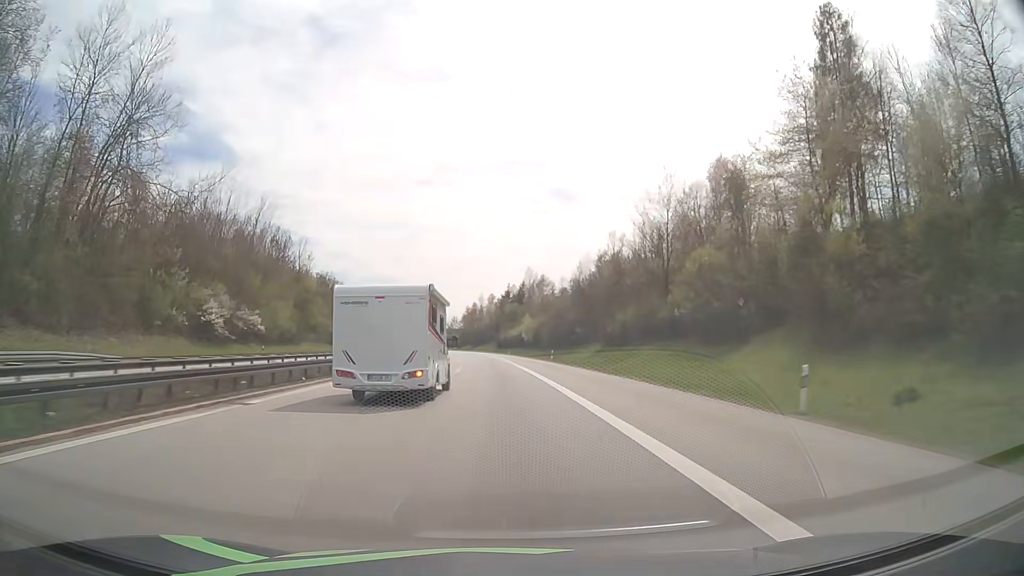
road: motorway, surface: asphalt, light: Day
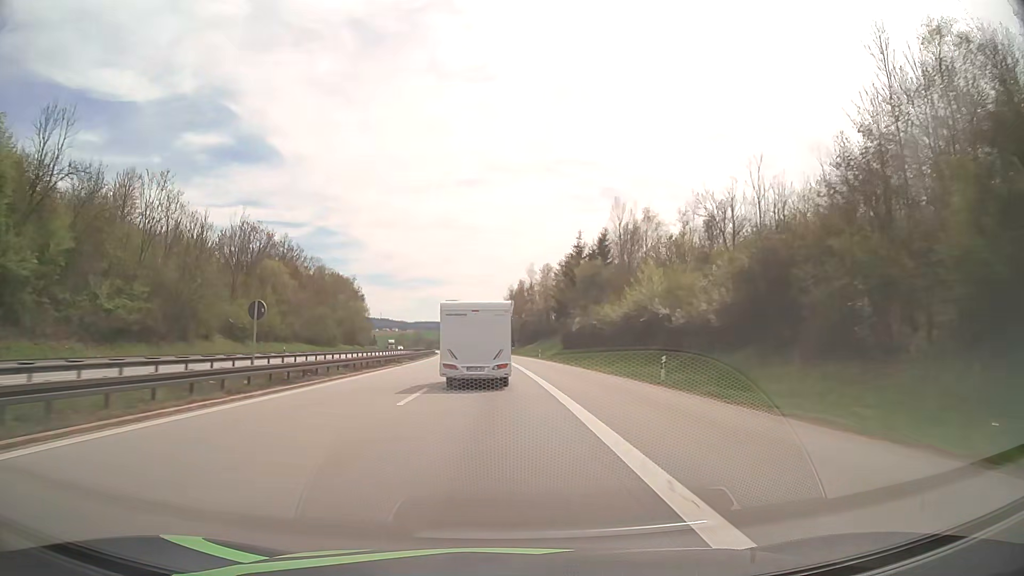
(-3.0, +90.4) m; -4°
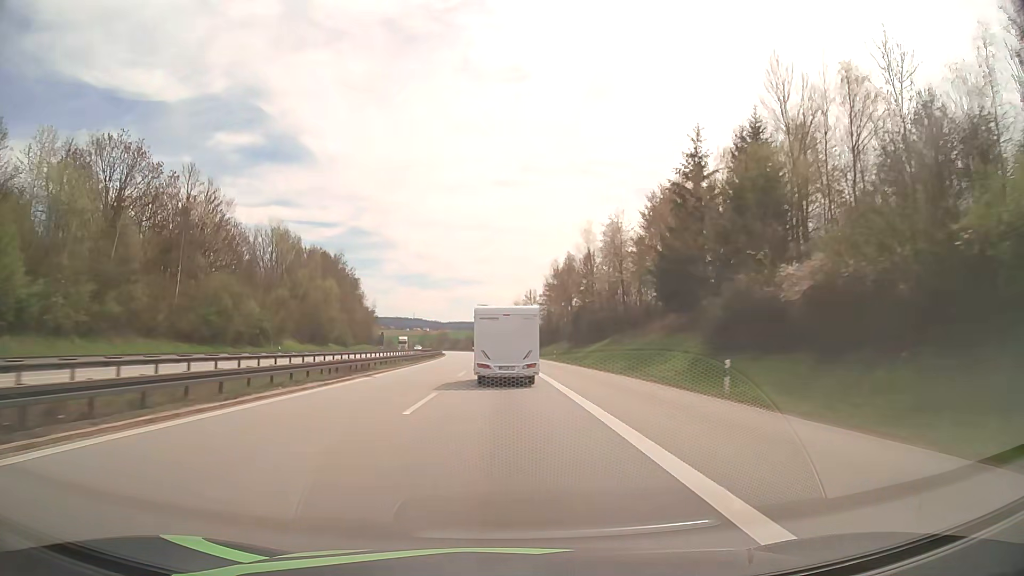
(-1.5, +55.6) m; -3°
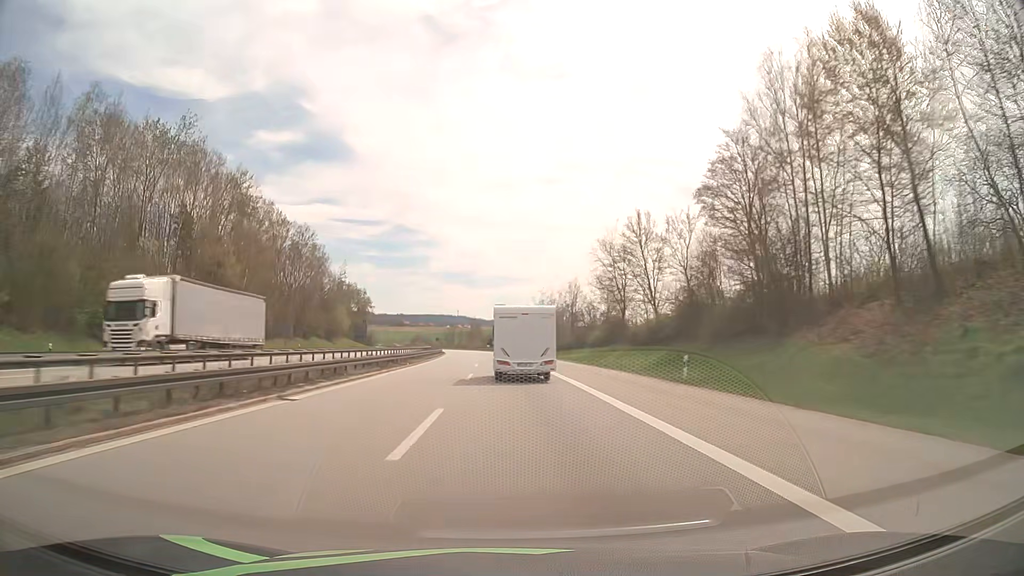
(-3.4, +94.8) m; -4°
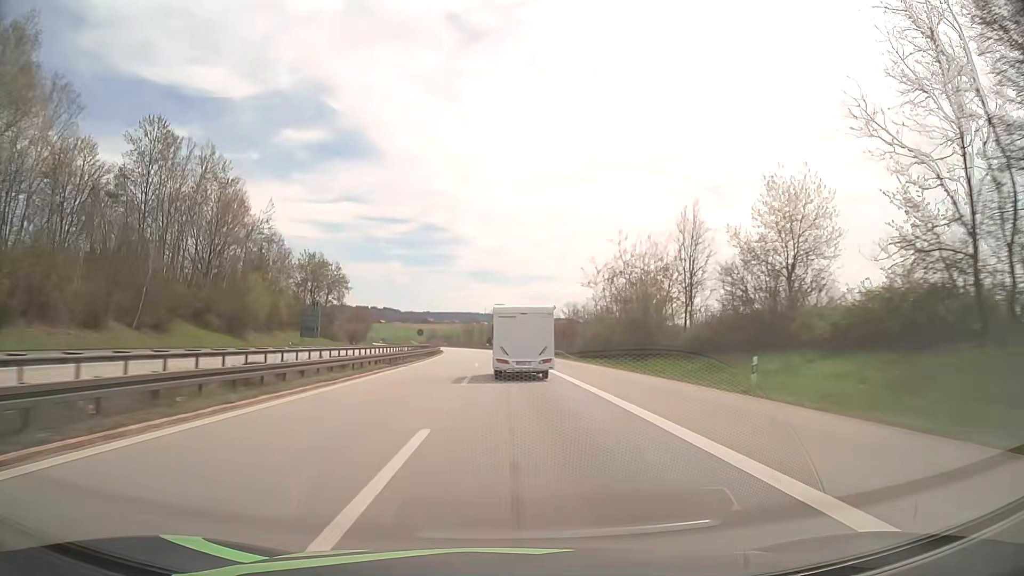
(-1.1, +57.0) m; -2°
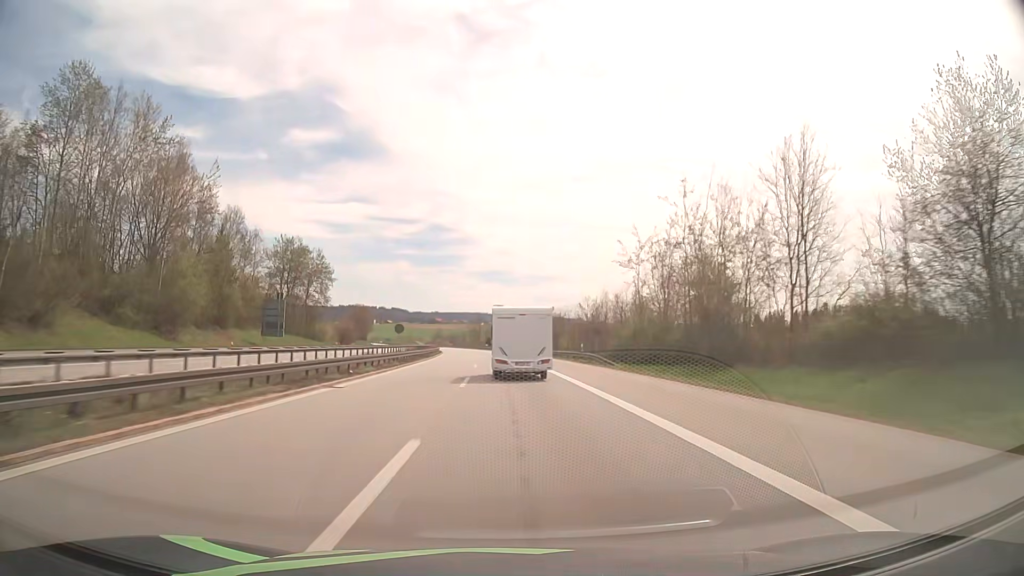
(-0.1, +18.8) m; -1°
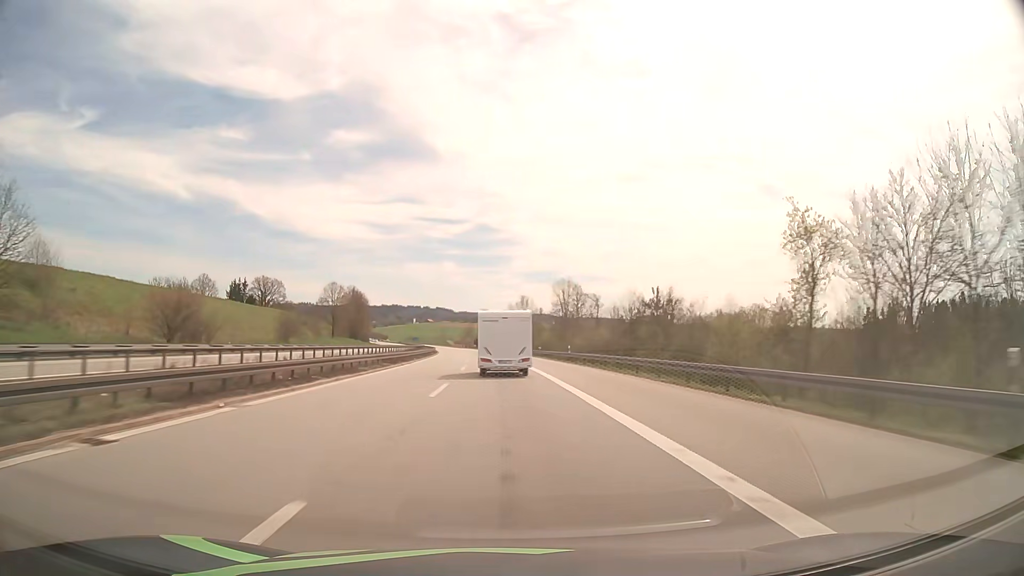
(-3.1, +93.0) m; -4°
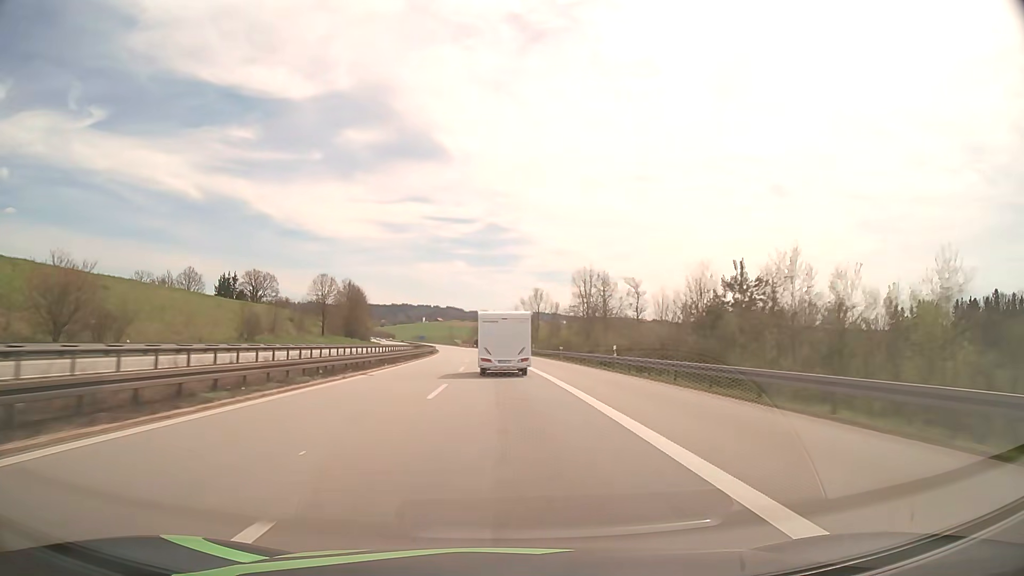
(-0.1, +18.6) m; -1°
(0, +10) (0, +20) (0, +30) (-1, +40) (-1, +50) (-2, +60) (-2, +70) (-3, +80) (-3, +90) (-4, +100) m
